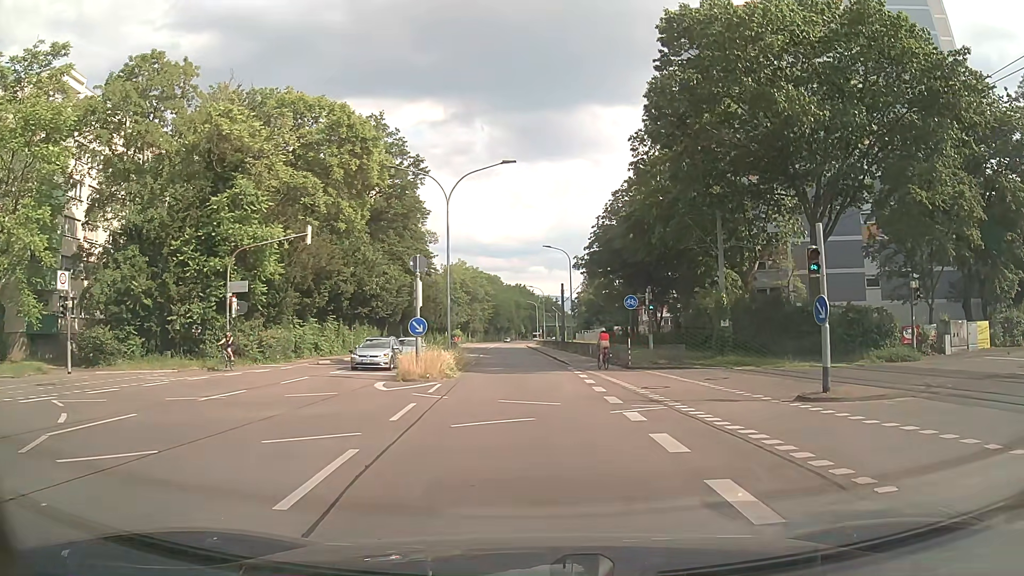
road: secondary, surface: asphalt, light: Day
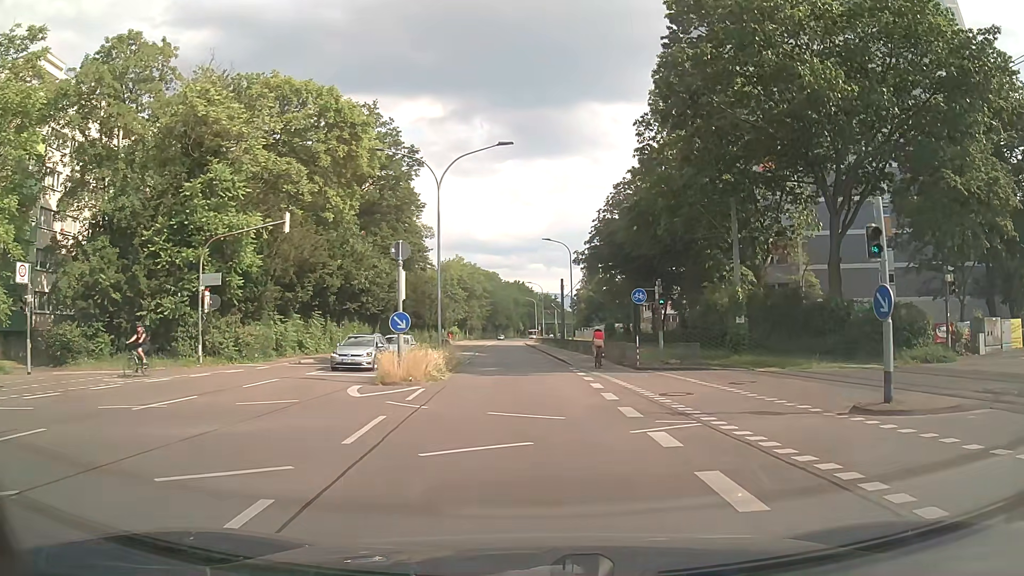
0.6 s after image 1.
(0.0, +2.9) m; -1°
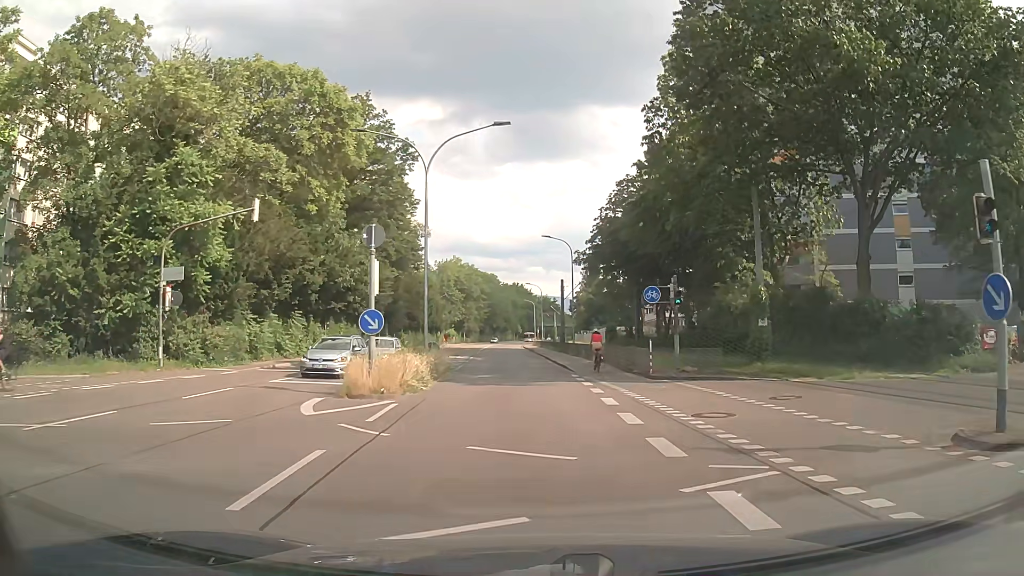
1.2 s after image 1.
(0.0, +3.5) m; +1°
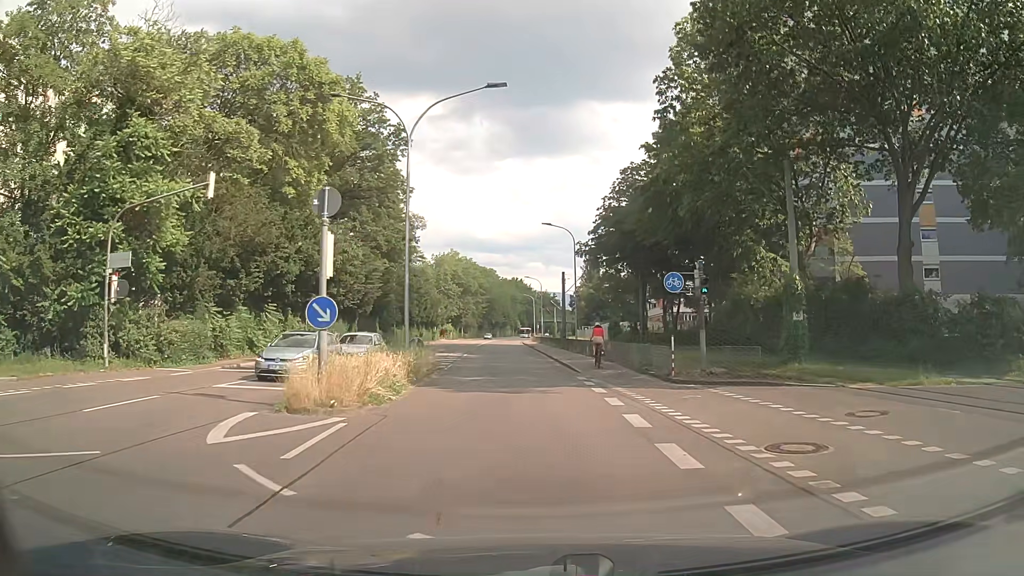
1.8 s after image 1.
(0.0, +4.0) m; +1°
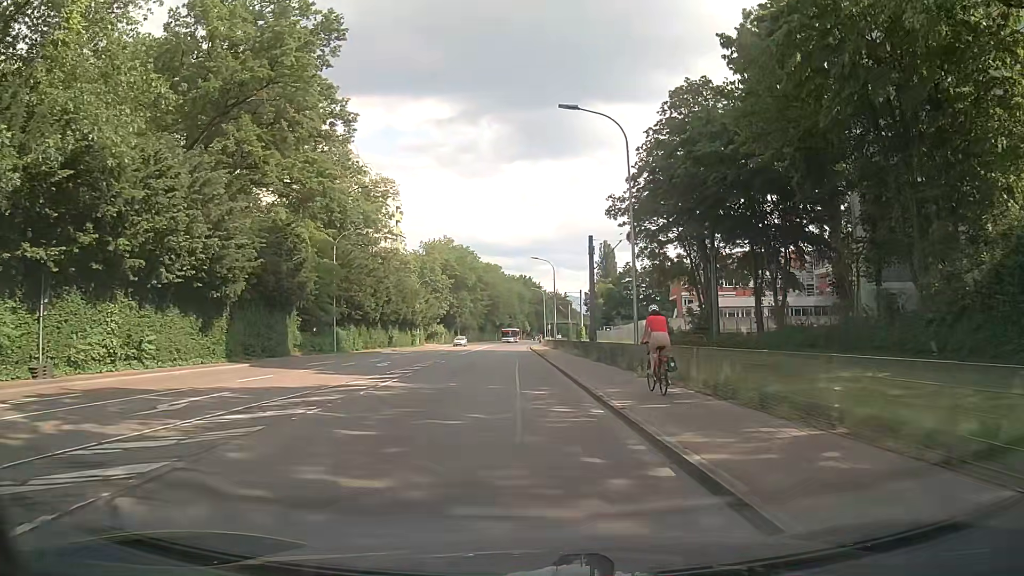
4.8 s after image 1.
(-0.4, +25.9) m; -1°
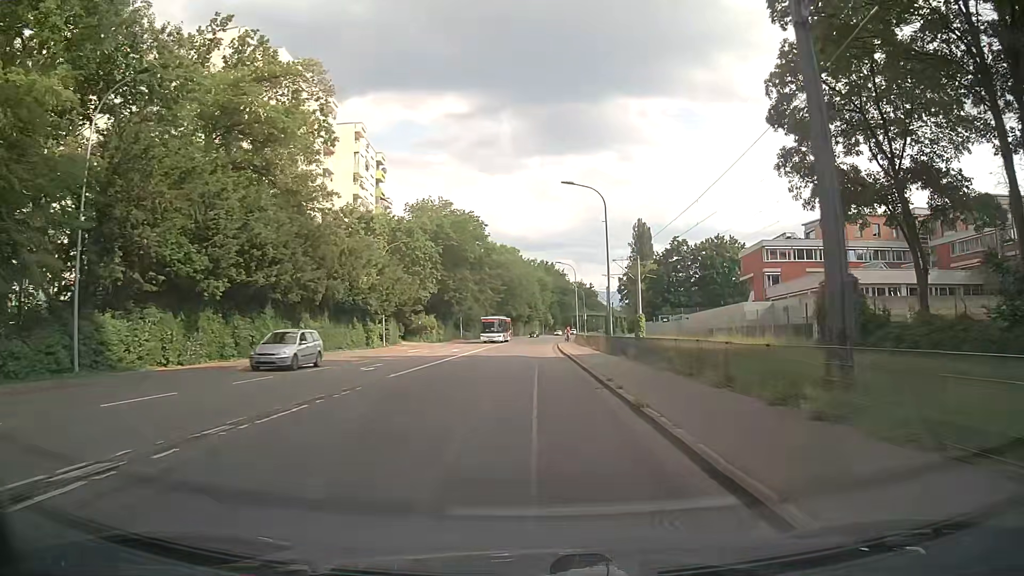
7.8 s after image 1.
(-0.8, +32.4) m; -2°
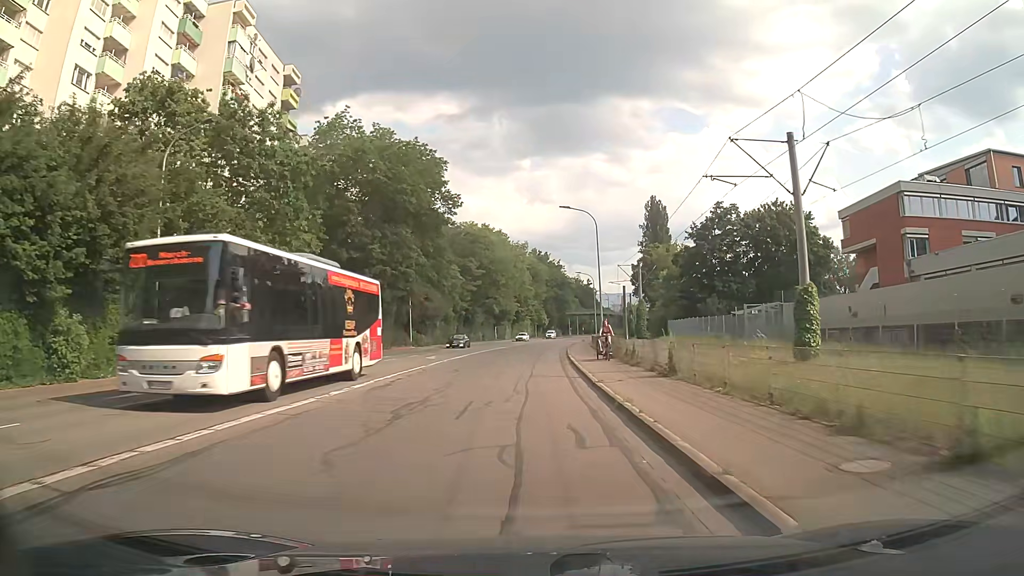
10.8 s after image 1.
(+0.3, +35.8) m; 0°
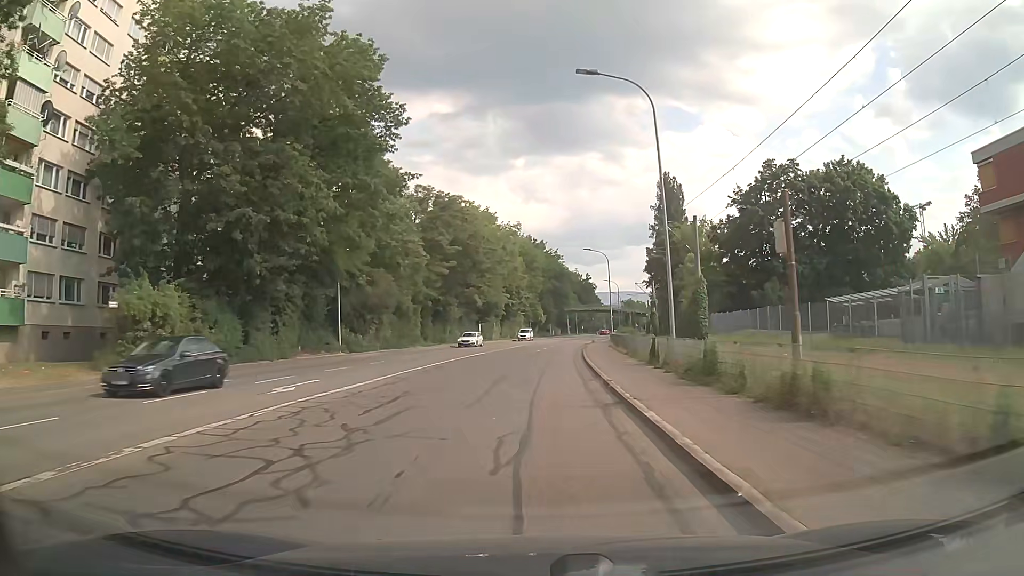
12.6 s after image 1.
(+0.2, +23.0) m; 0°
(0, +10) (0, +20) (+1, +30) (+1, +40) (+2, +50) (+3, +60) (+4, +70) (+6, +80) (+7, +90) (+9, +99) m
